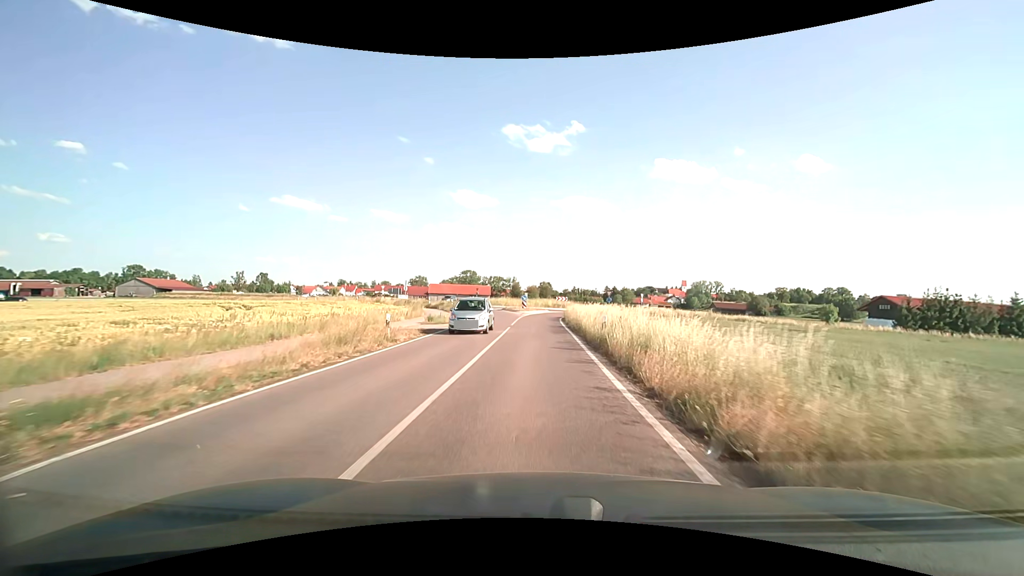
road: tertiary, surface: asphalt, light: Day
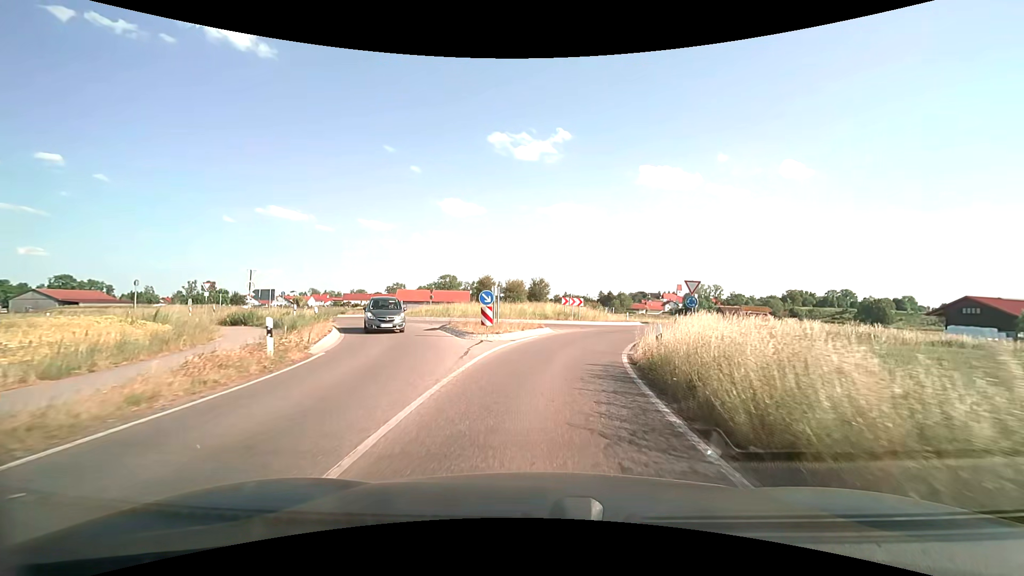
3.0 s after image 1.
(+0.2, +34.4) m; +2°
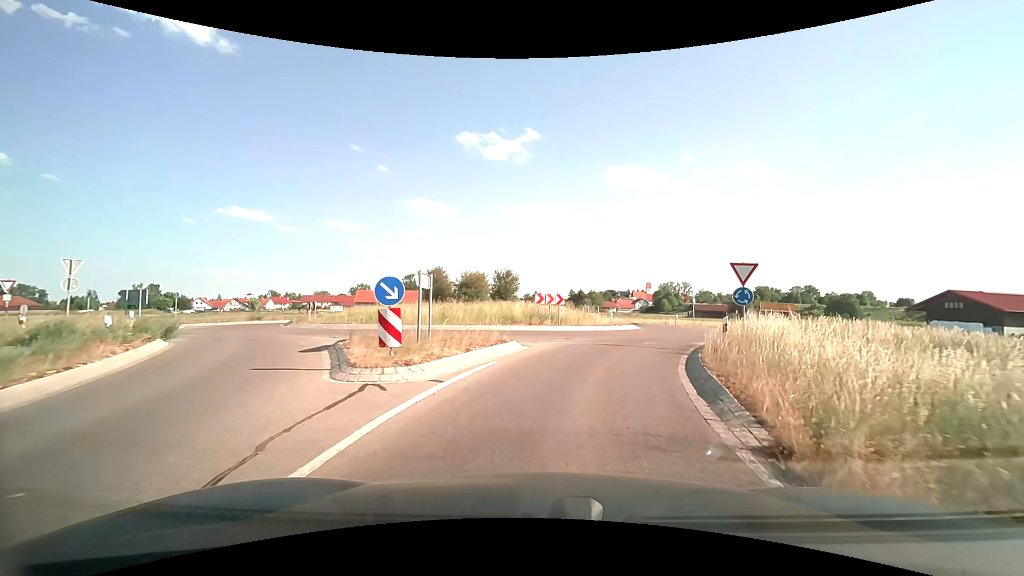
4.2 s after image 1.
(+0.2, +9.7) m; +3°
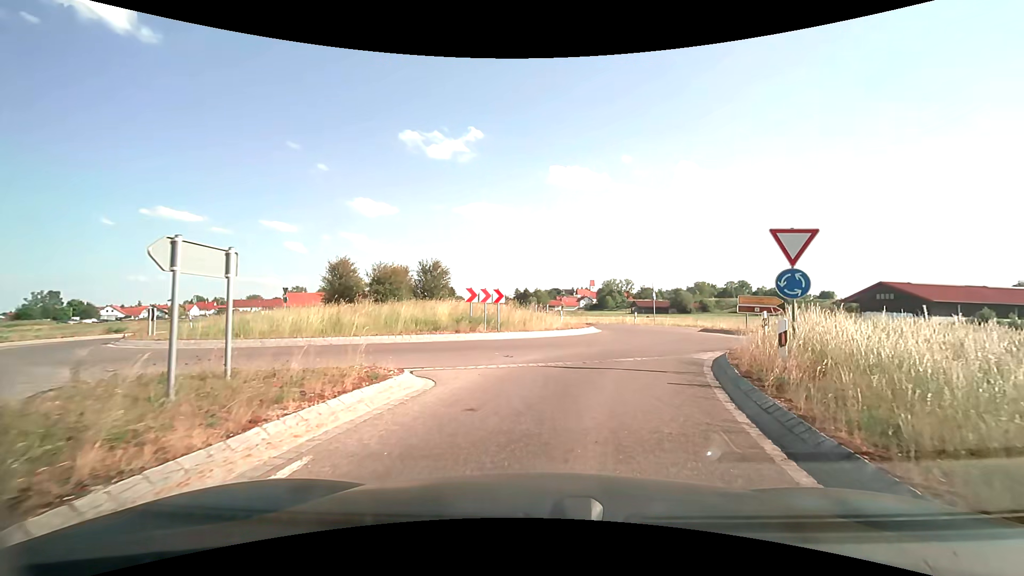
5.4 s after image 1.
(+0.4, +6.7) m; +7°
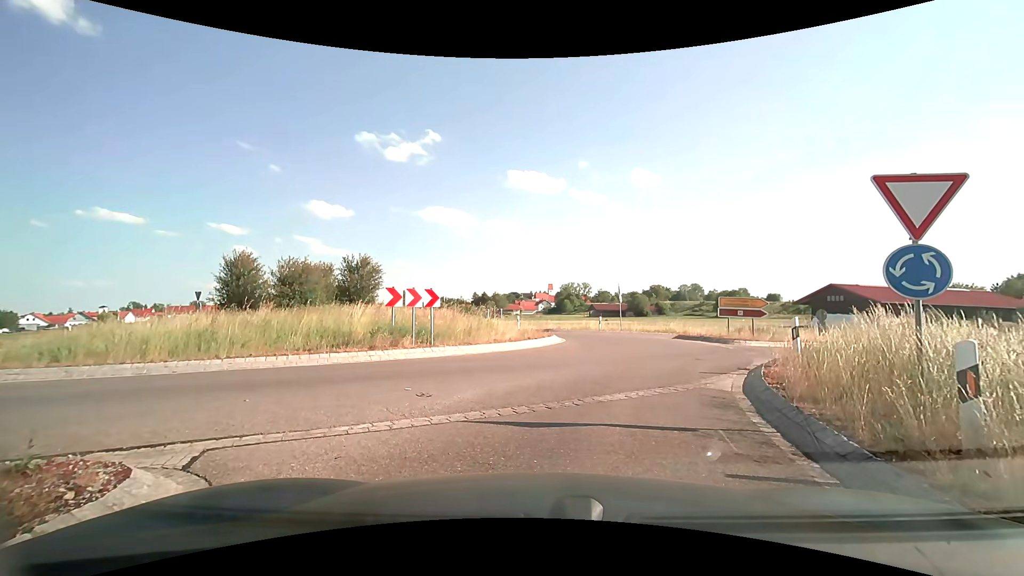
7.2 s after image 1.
(+0.2, +4.4) m; +3°
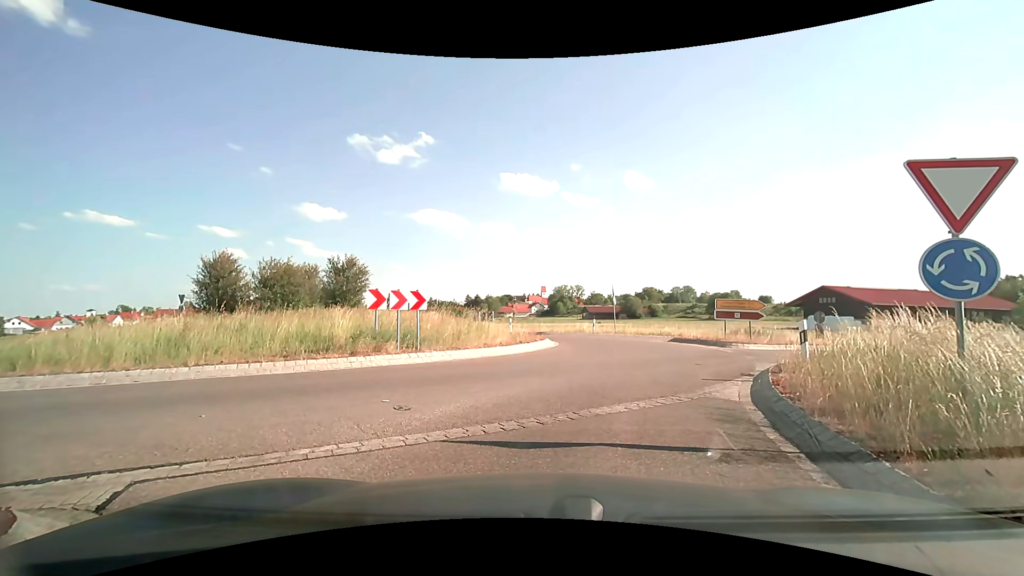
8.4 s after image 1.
(0.0, +0.7) m; 0°
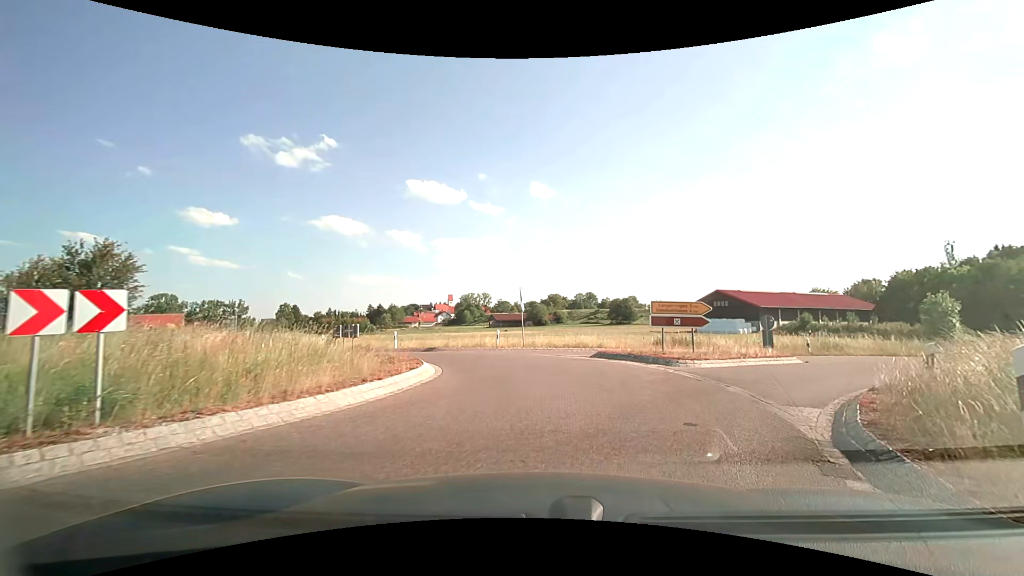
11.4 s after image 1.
(+0.8, +7.2) m; +13°
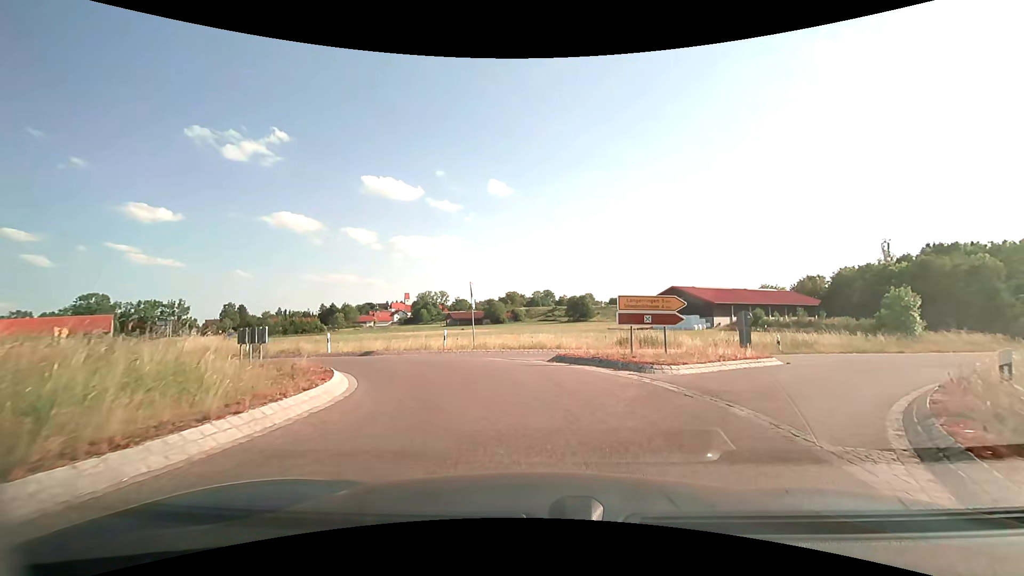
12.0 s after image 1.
(+0.1, +3.1) m; +5°
(-1, +10) (-6, +19) (-14, +25) (-22, +30) (-29, +37) (-36, +44) (-41, +53) (-47, +61) (-52, +69) (-58, +78) m
